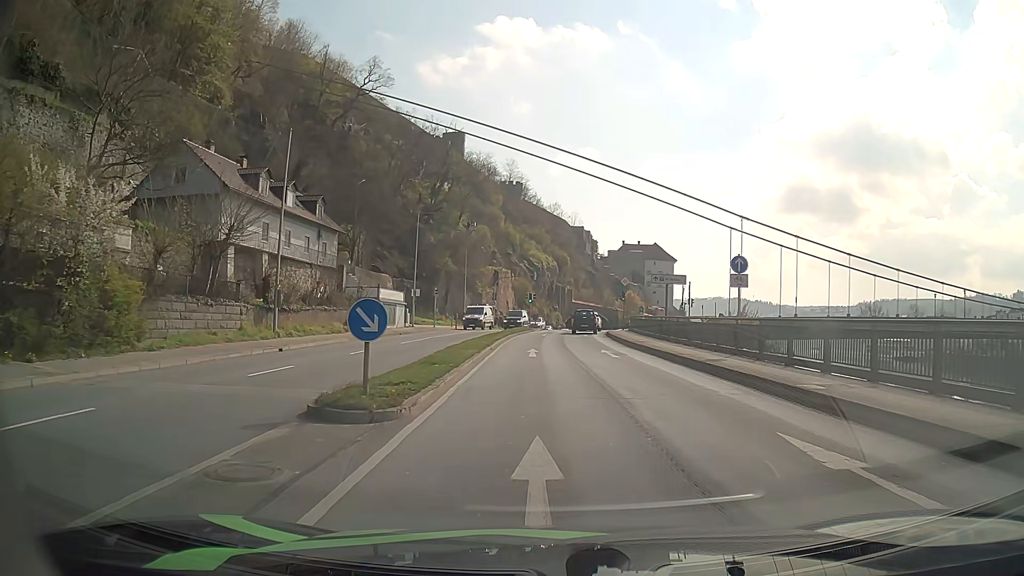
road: primary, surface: asphalt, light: Day
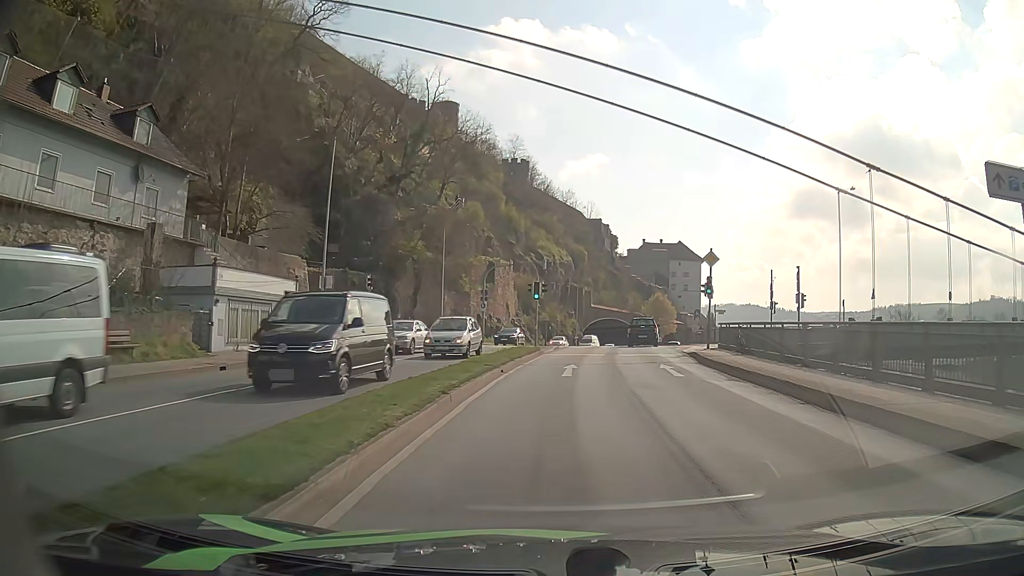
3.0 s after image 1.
(-0.4, +28.0) m; -1°
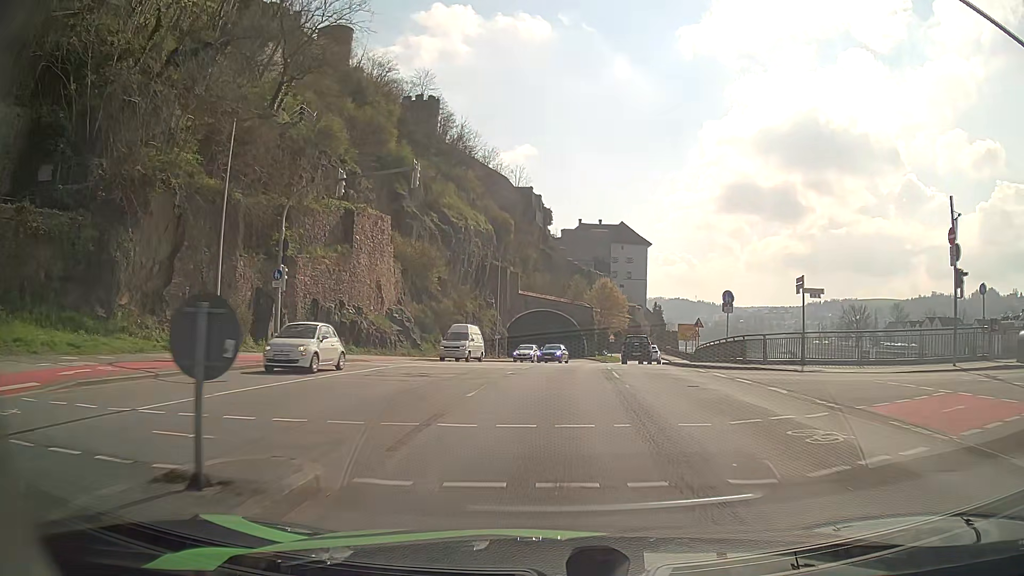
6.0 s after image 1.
(+1.6, +31.4) m; +6°
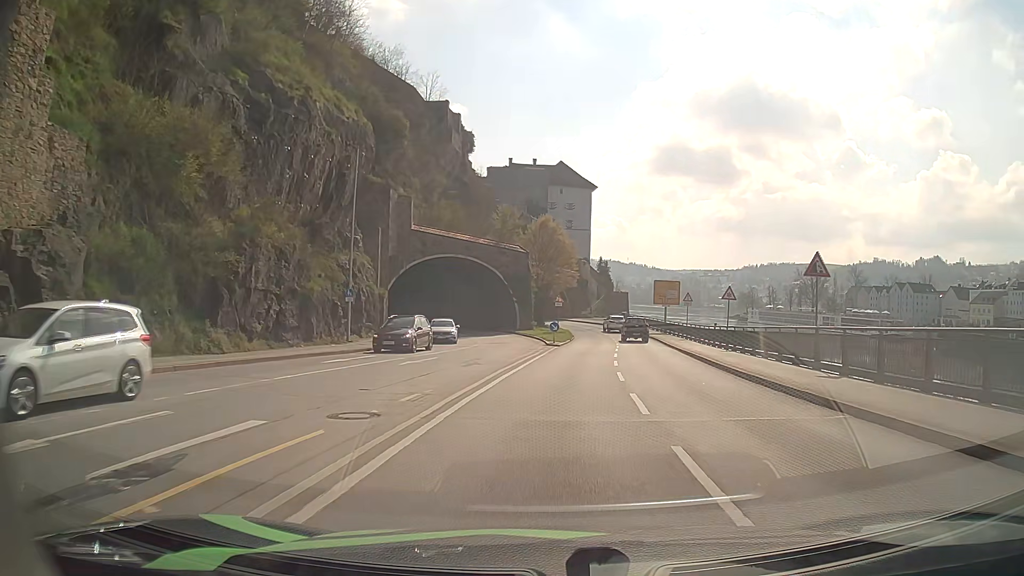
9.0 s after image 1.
(+1.5, +32.4) m; +6°
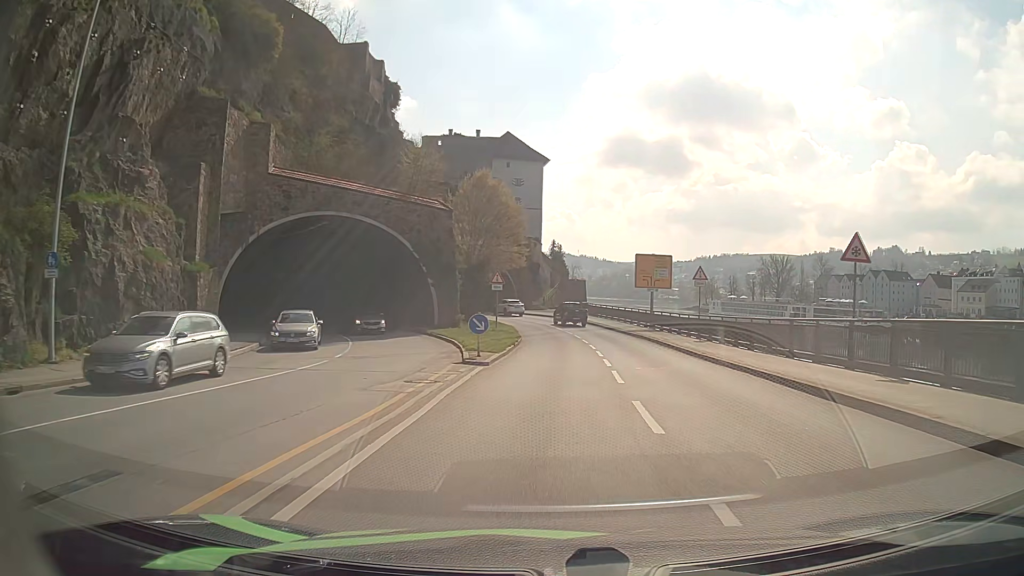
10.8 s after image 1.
(+0.8, +20.2) m; +4°
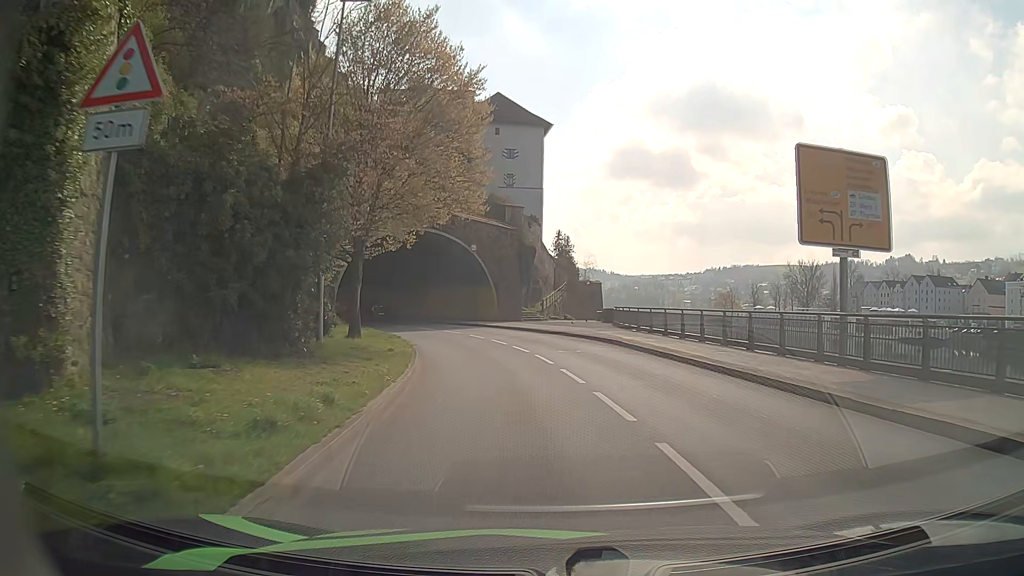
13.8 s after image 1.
(+0.6, +32.6) m; 0°
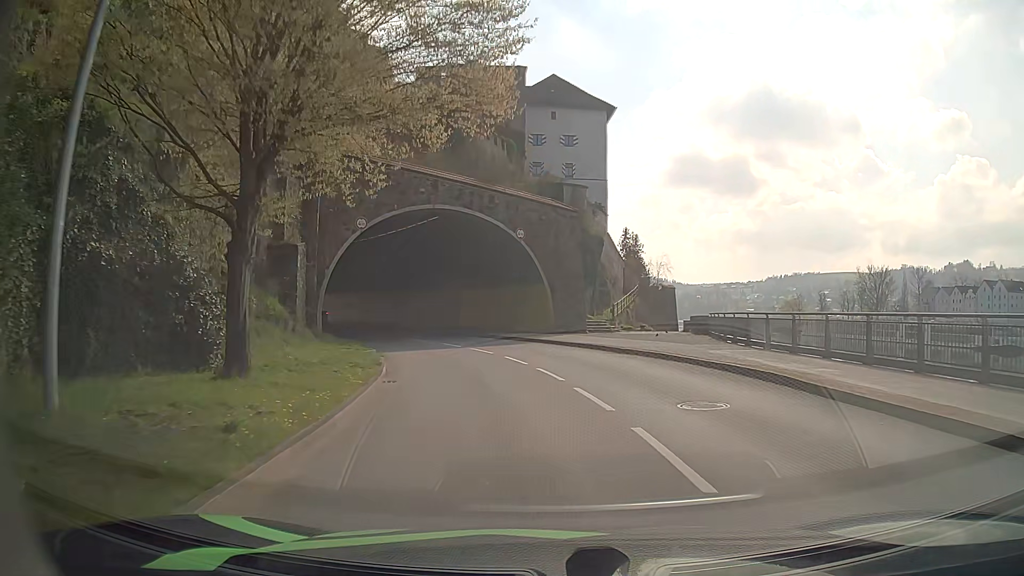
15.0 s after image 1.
(-0.6, +12.4) m; -6°
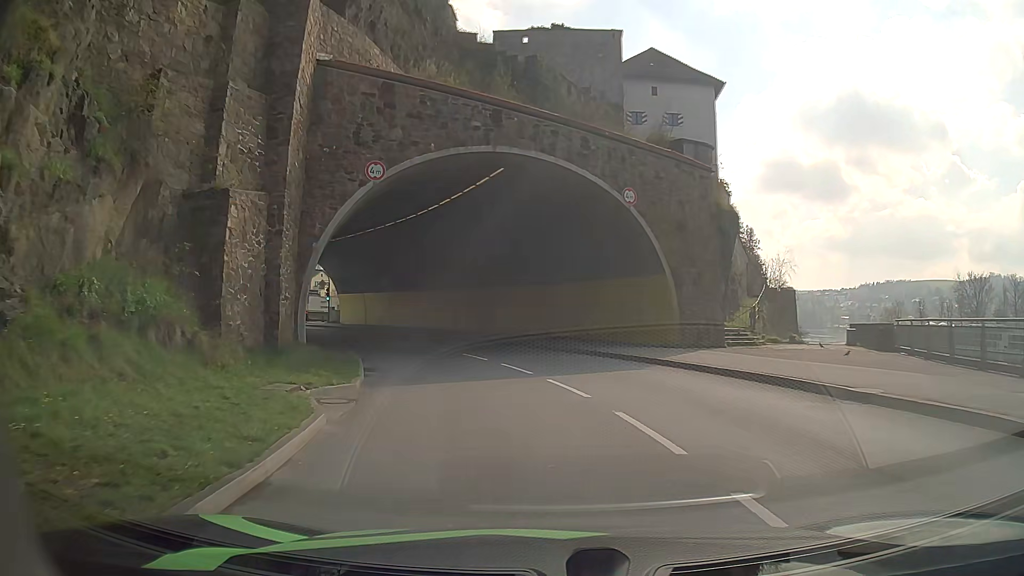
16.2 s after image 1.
(-0.7, +11.8) m; -8°
